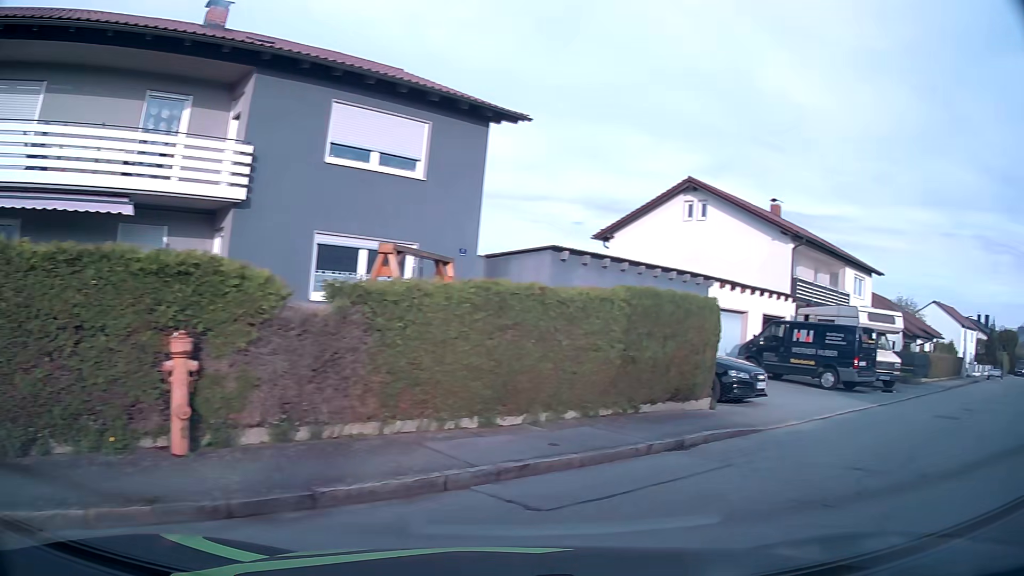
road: residential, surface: asphalt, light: Day
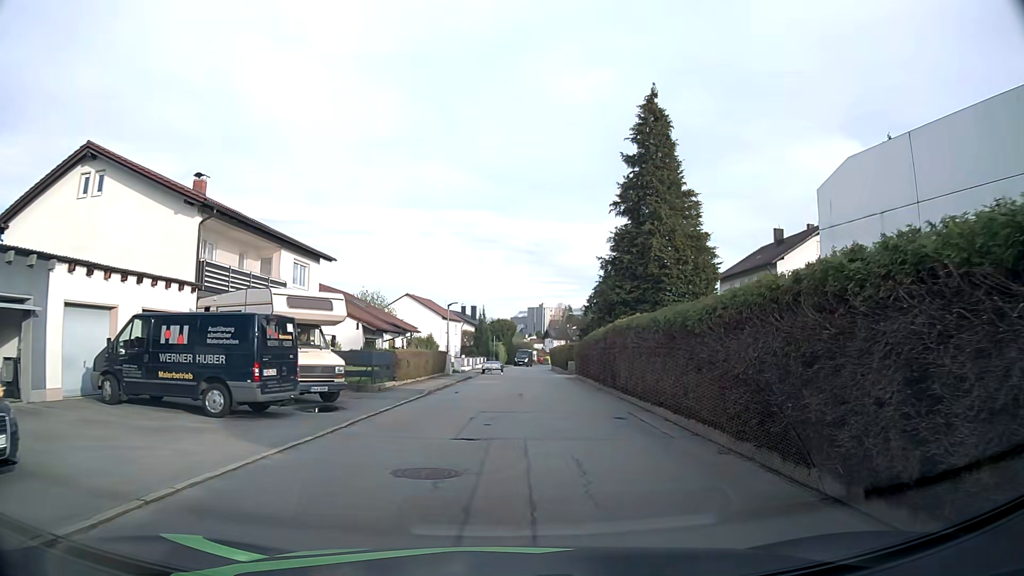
(+3.8, +7.2) m; +43°
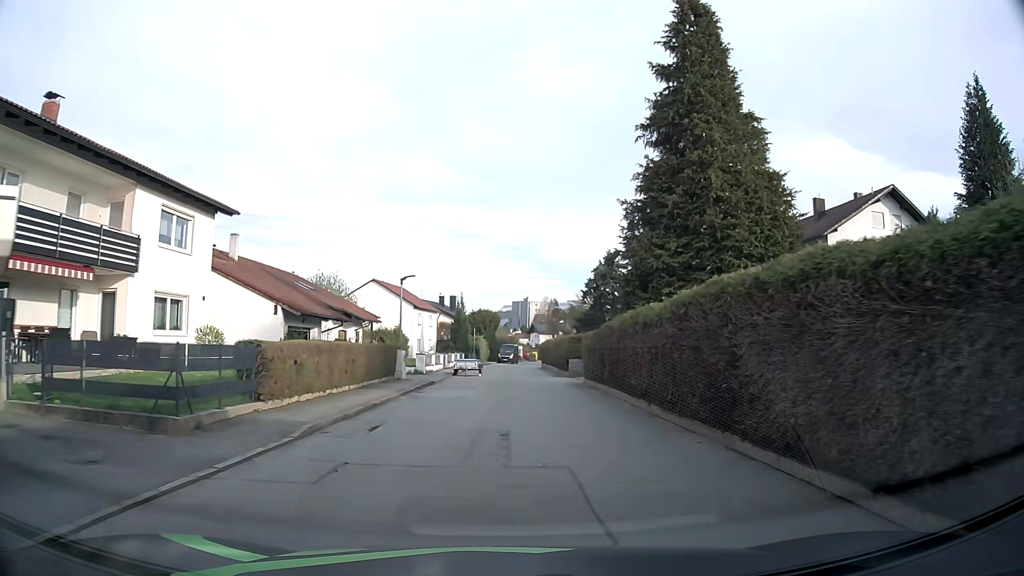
(+0.3, +12.5) m; +2°
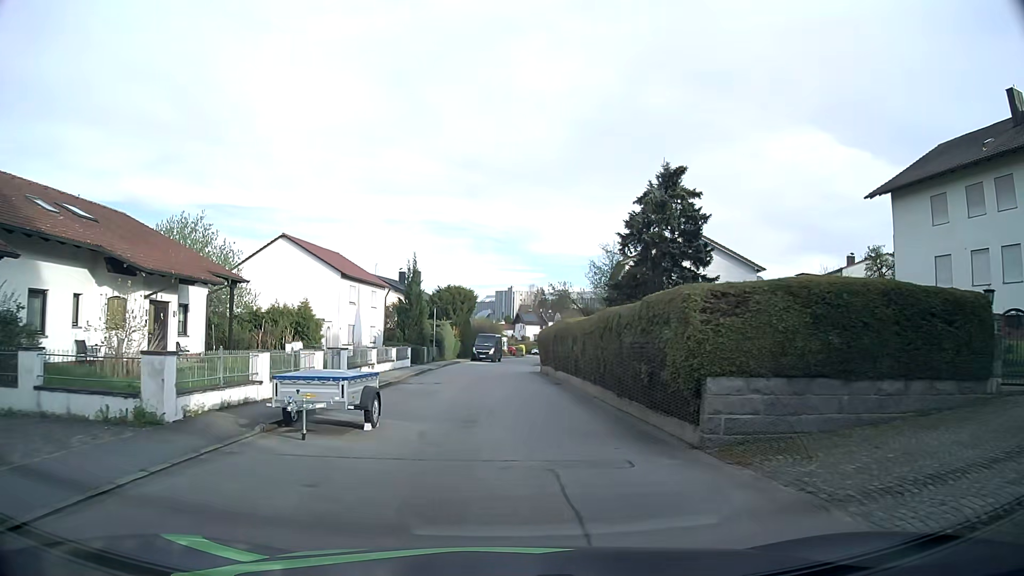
(+0.4, +26.4) m; +1°
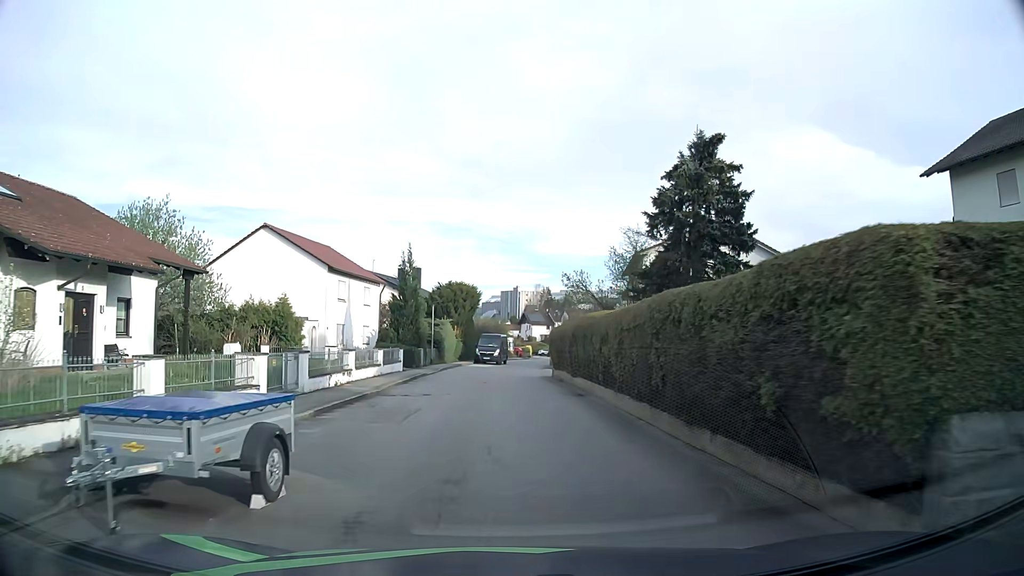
(0.0, +5.0) m; 0°
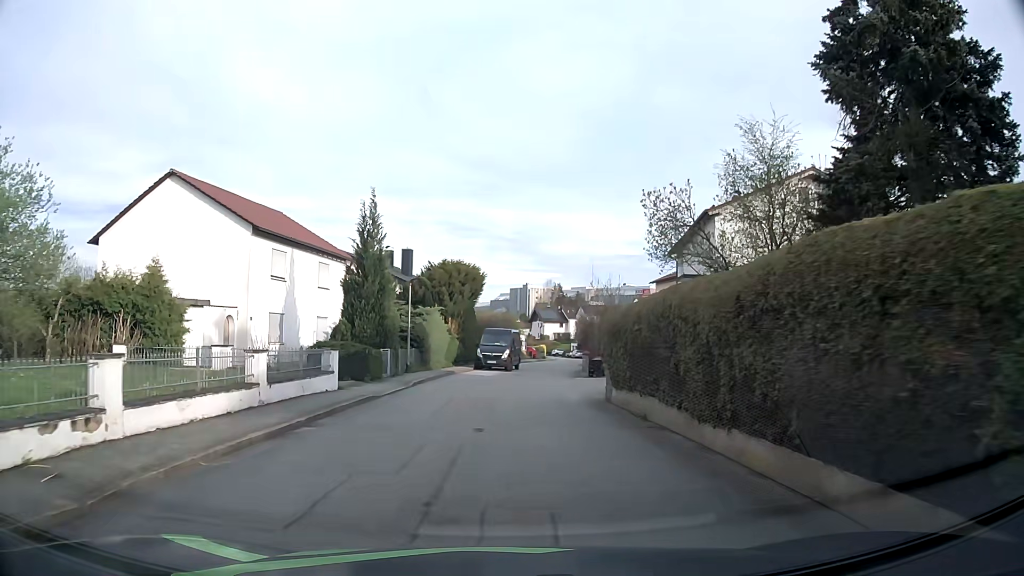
(-0.2, +15.0) m; -1°
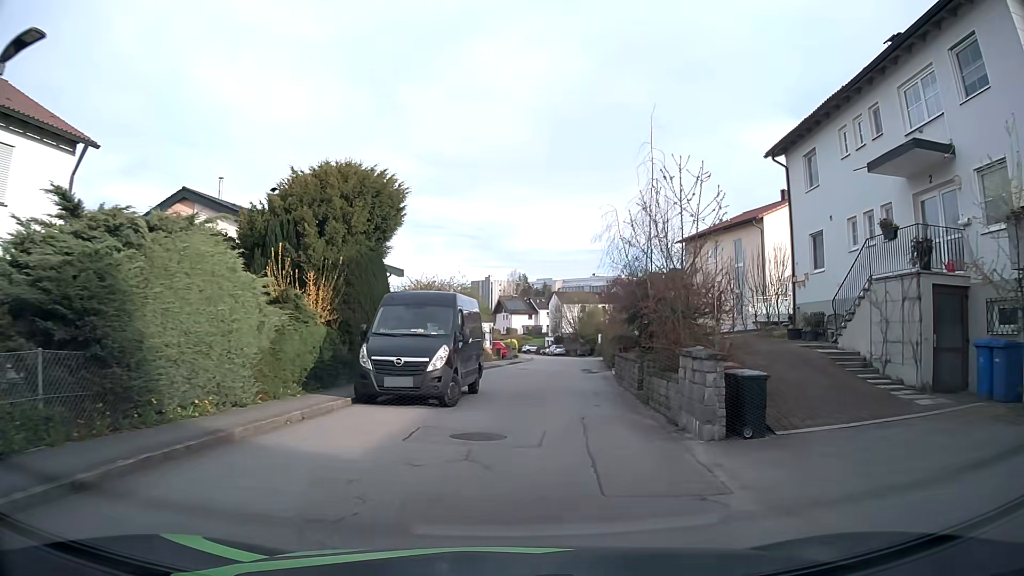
(+0.5, +24.9) m; +4°
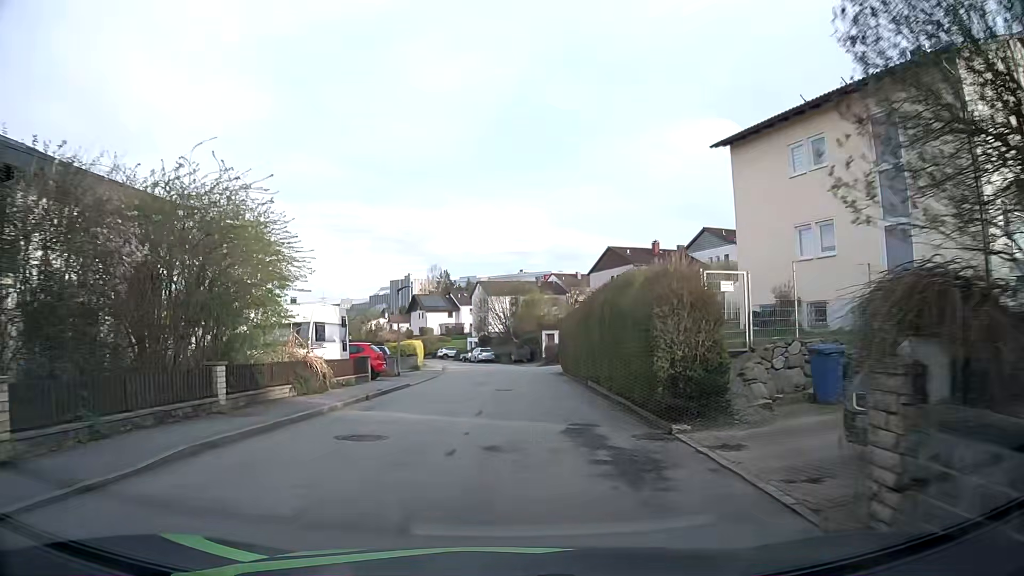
(+1.5, +24.6) m; +6°
(0, +10) (0, +20) (0, +30) (0, +40) (-1, +50) (-4, +60) (-7, +69) (-11, +78) (-15, +87) (-19, +96) m
